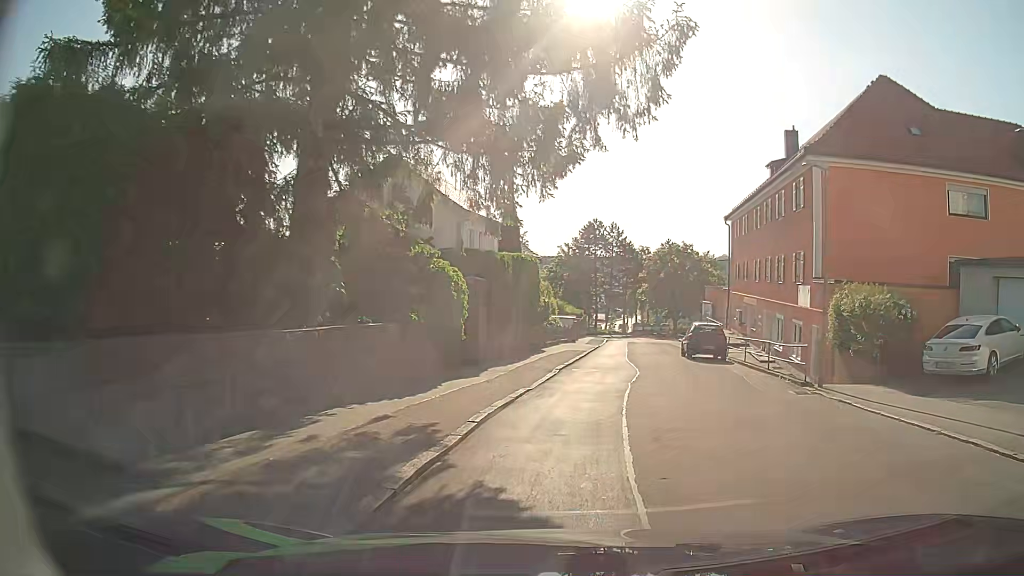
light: Day
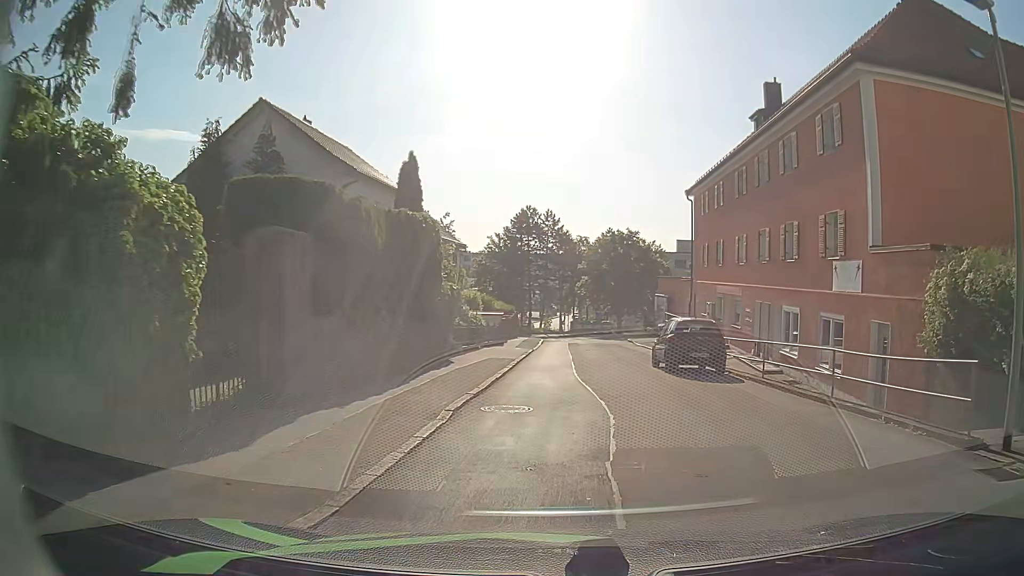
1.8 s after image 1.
(+0.7, +9.4) m; +6°
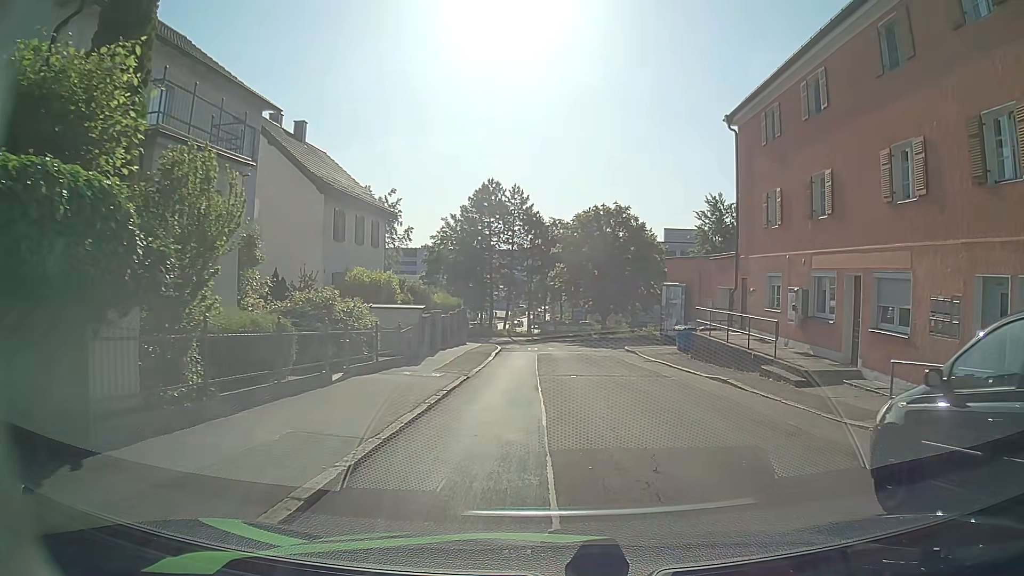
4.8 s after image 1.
(+0.4, +16.2) m; +2°
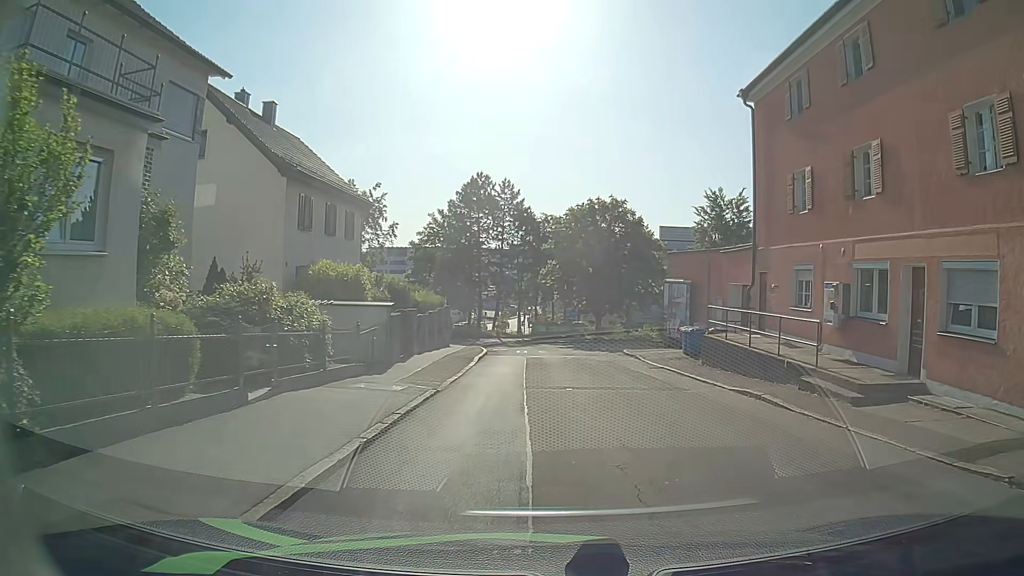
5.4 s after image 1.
(0.0, +3.3) m; 0°
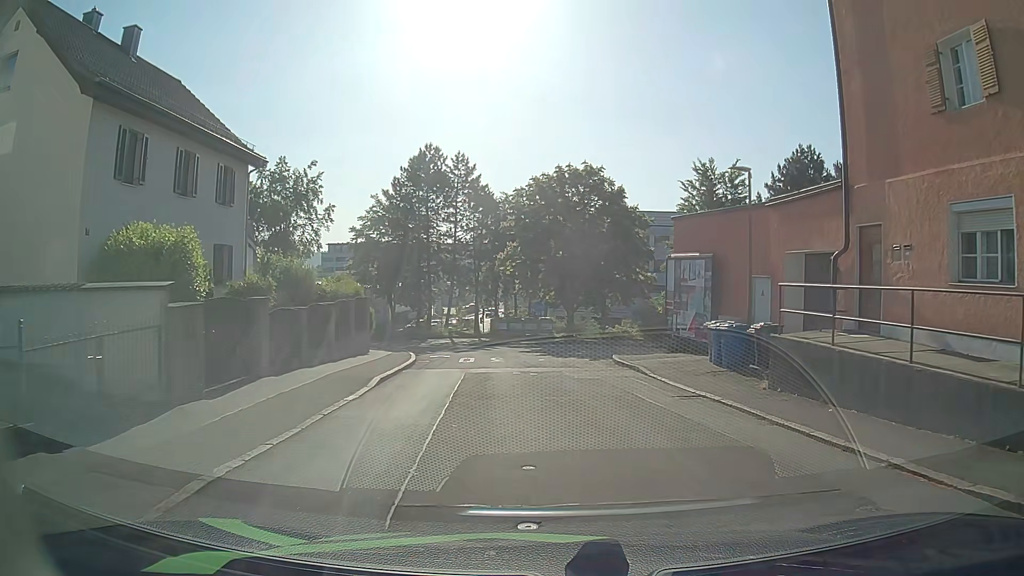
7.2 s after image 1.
(+0.5, +10.0) m; +4°
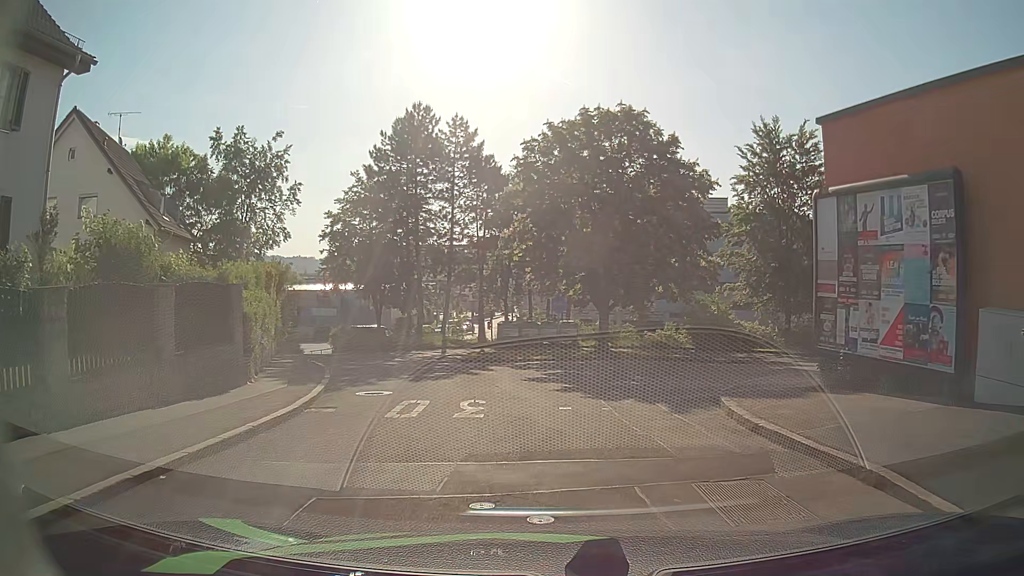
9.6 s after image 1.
(0.0, +12.5) m; -1°
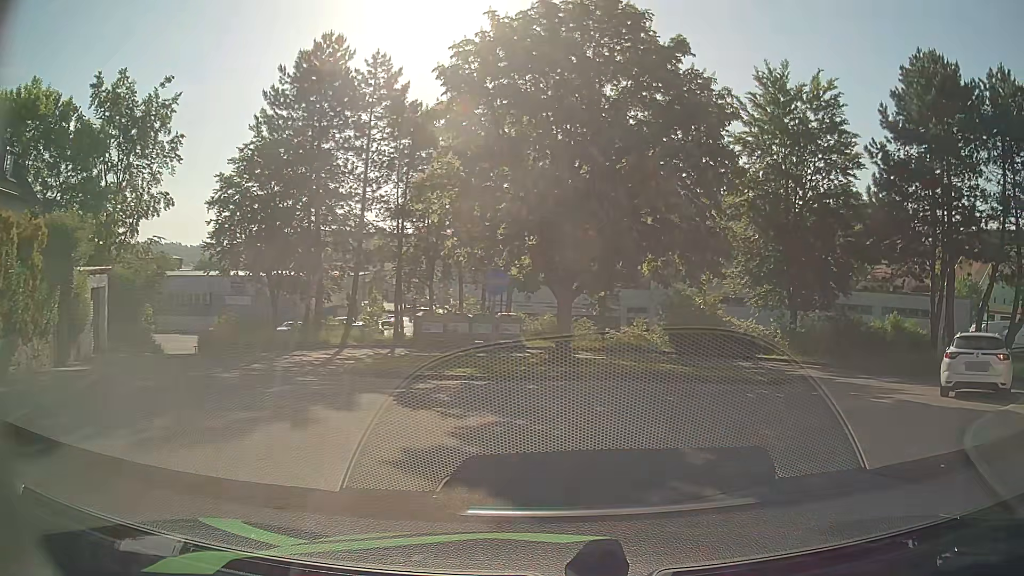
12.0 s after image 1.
(+0.1, +10.4) m; +5°
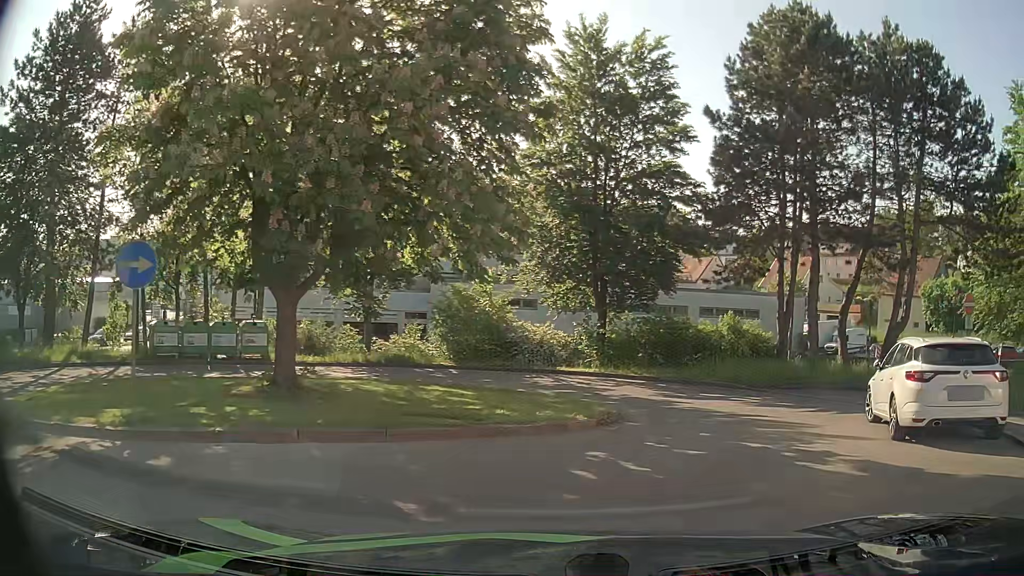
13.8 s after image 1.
(+0.9, +6.3) m; +18°
